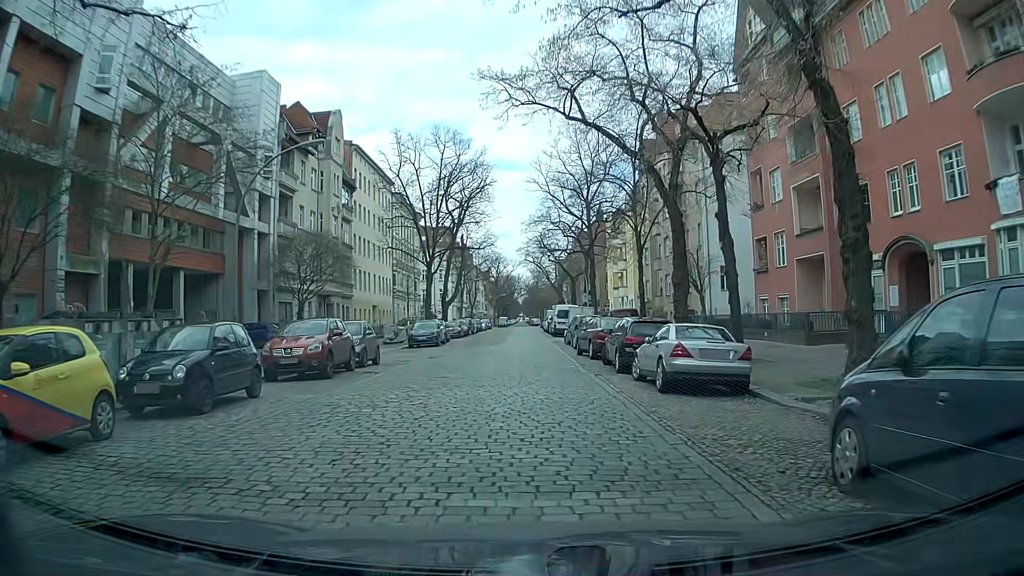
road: residential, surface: sett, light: Day
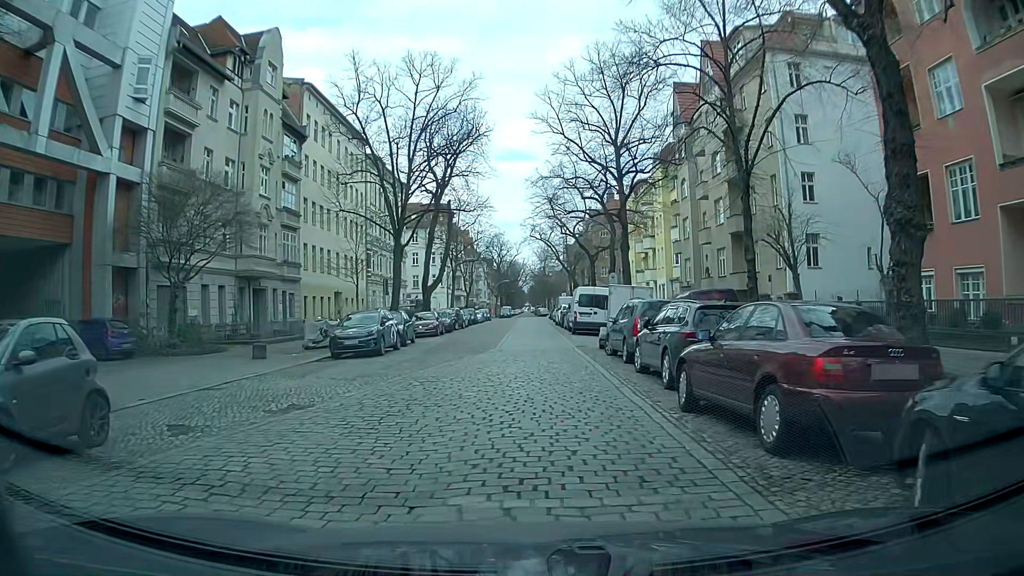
(-0.2, +16.5) m; 0°
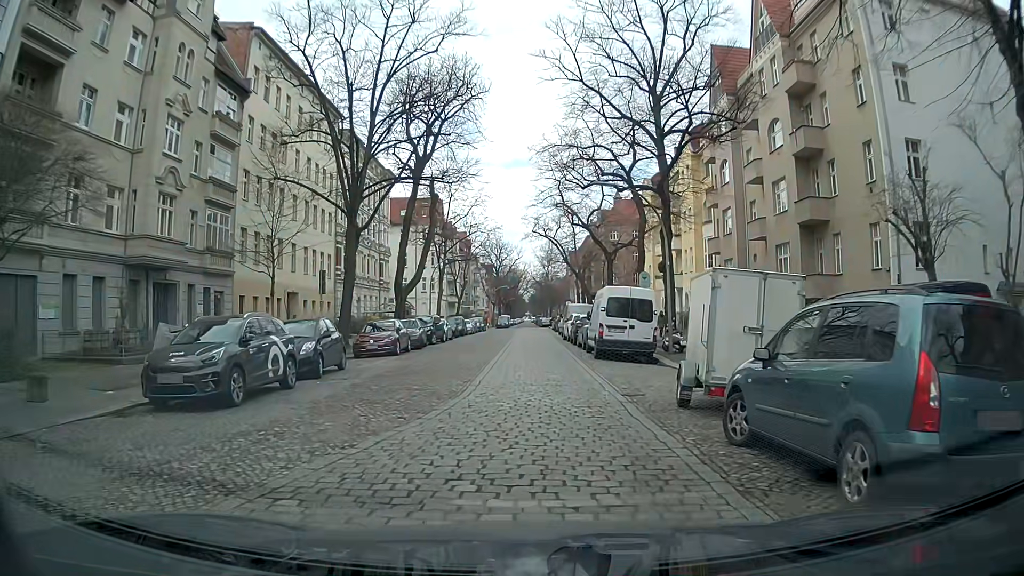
(-0.2, +11.8) m; -1°
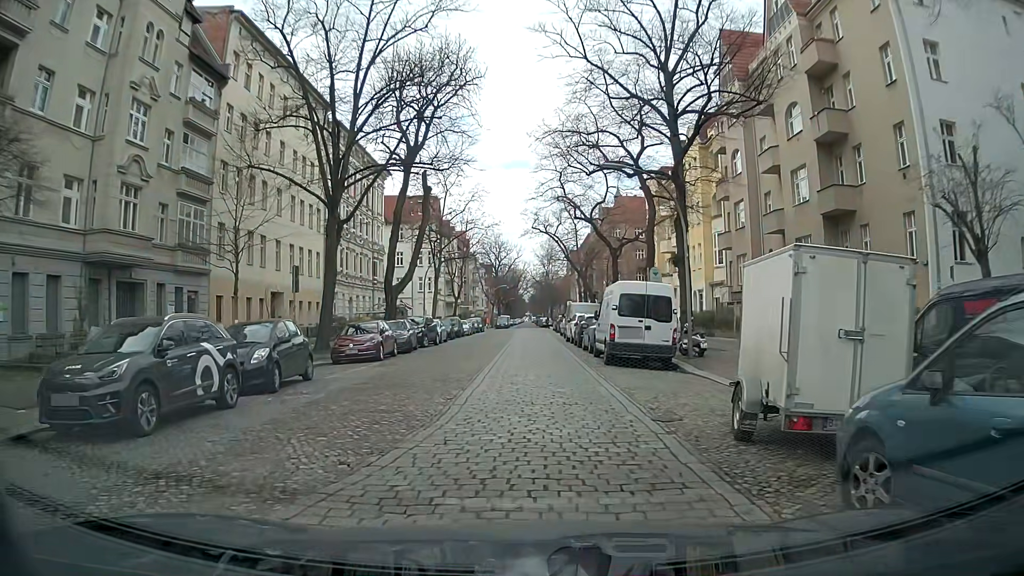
(0.0, +3.0) m; -1°
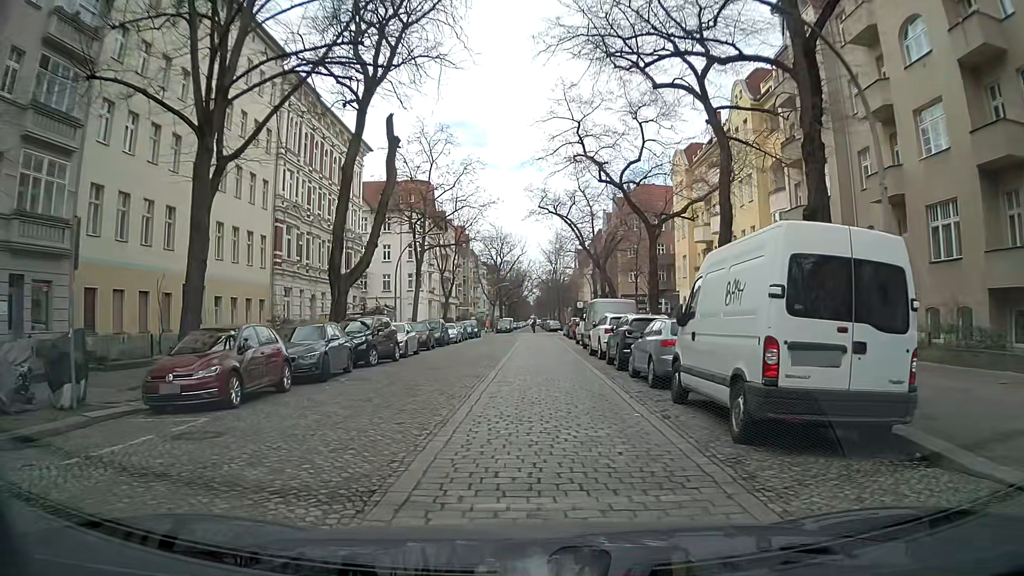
(+0.2, +12.3) m; +1°
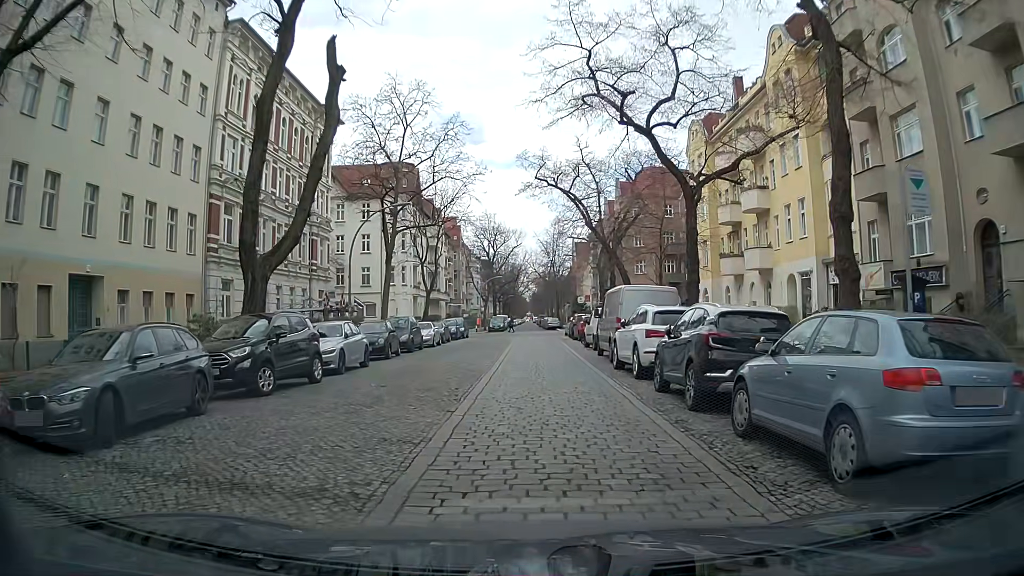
(-0.1, +8.9) m; +1°
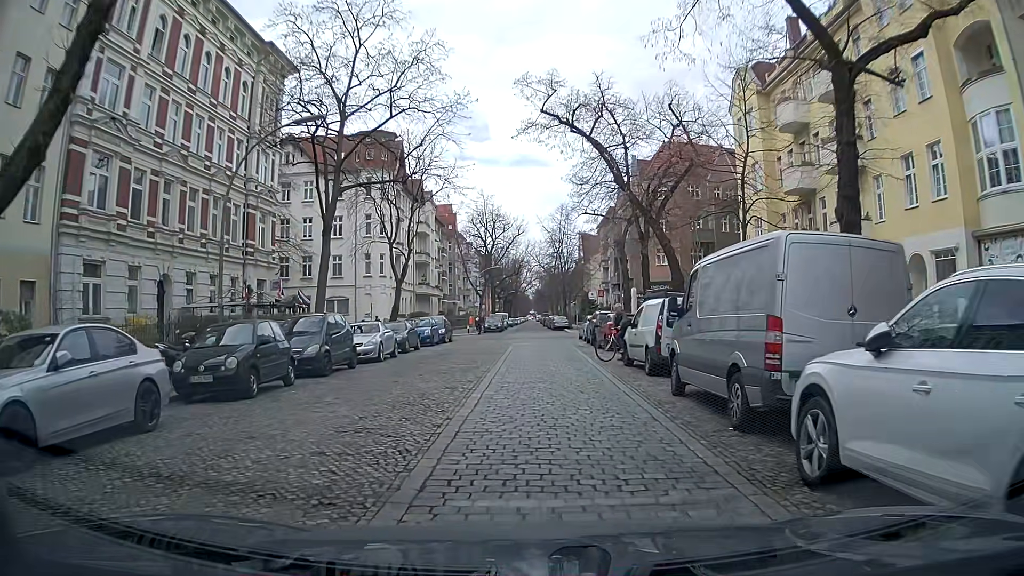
(-0.2, +12.6) m; -1°
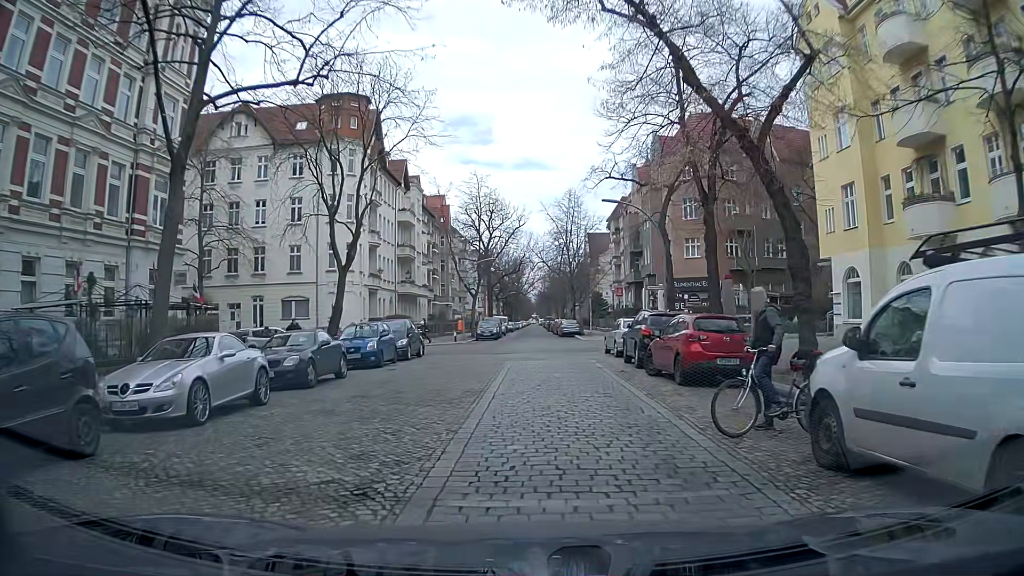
(0.0, +12.4) m; +1°
